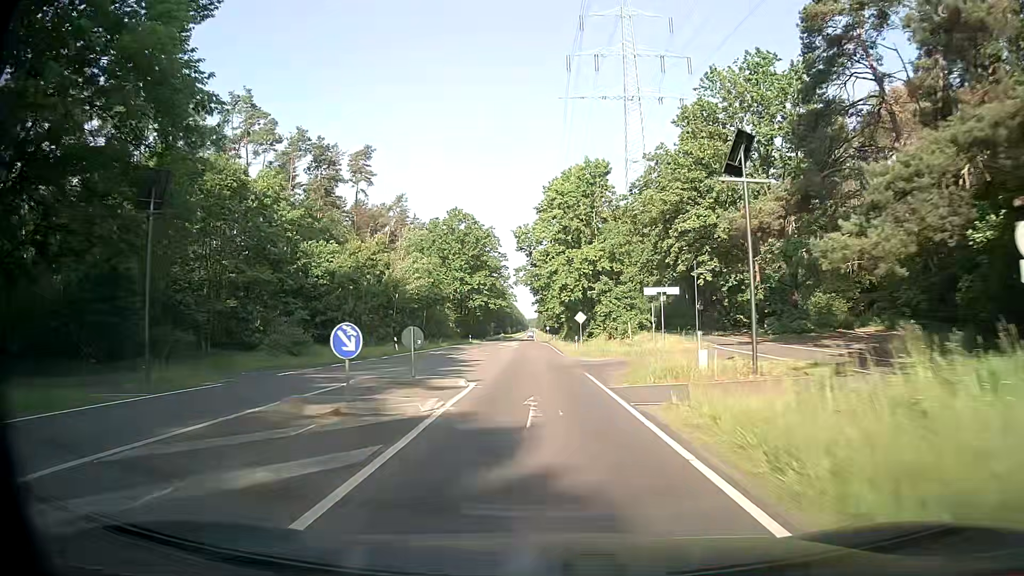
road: secondary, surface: asphalt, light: Day
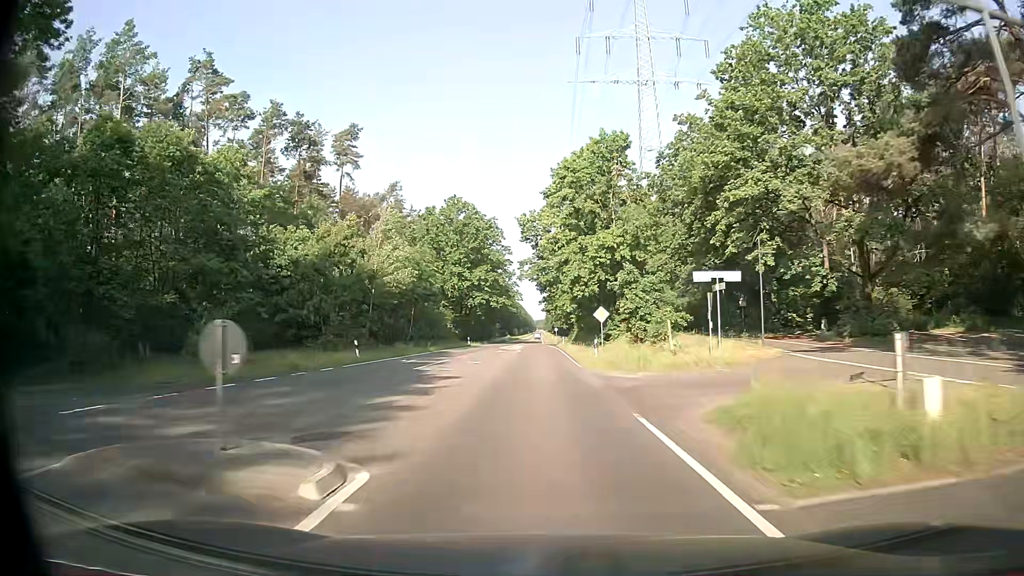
(-0.1, +11.3) m; -1°
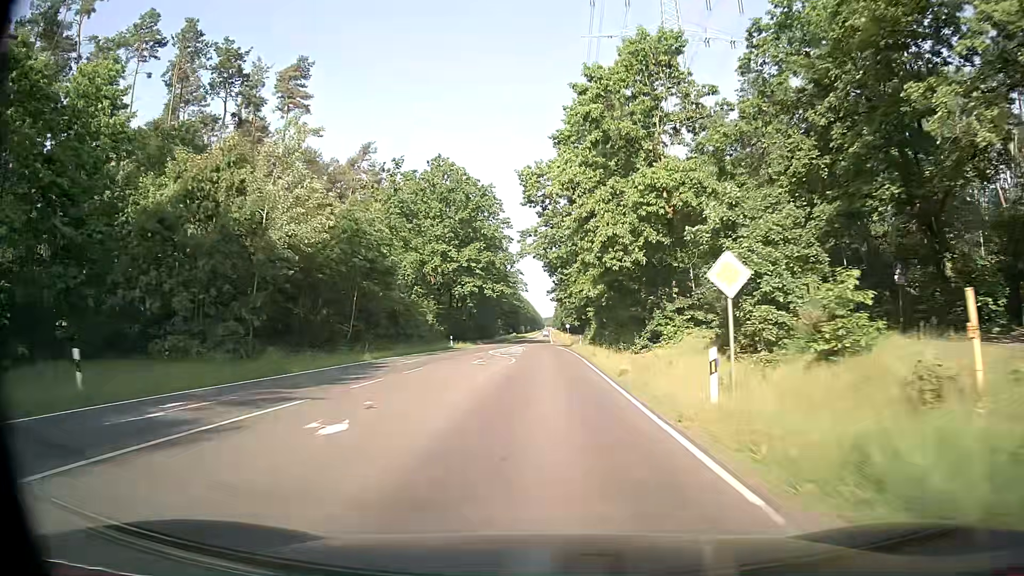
(0.0, +22.6) m; 0°
(0, +10) (0, +20) (0, +30) (0, +40) (0, +50) (0, +60) (0, +70) (0, +80) (-1, +90) (-1, +100) m
